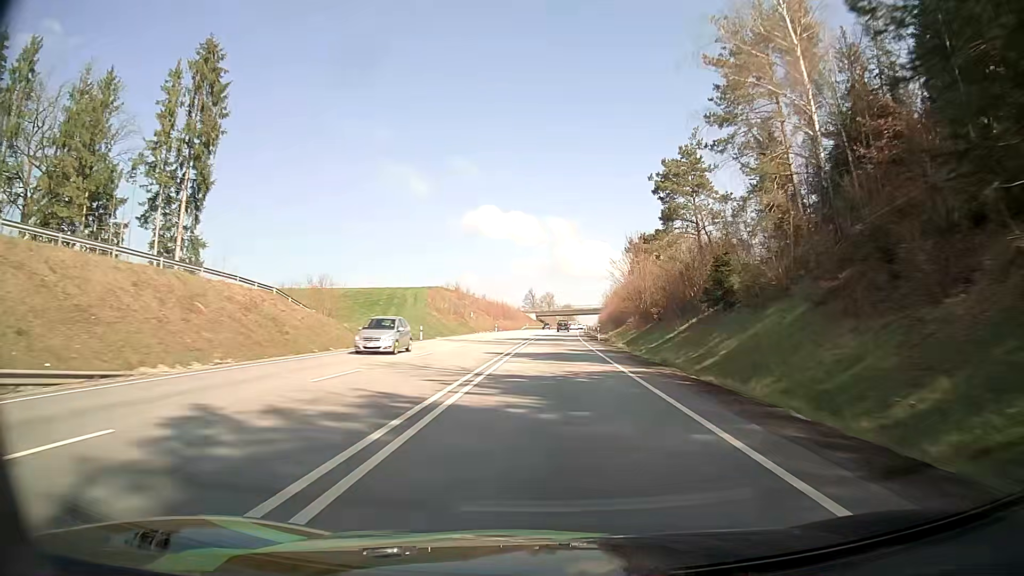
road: primary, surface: asphalt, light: Day
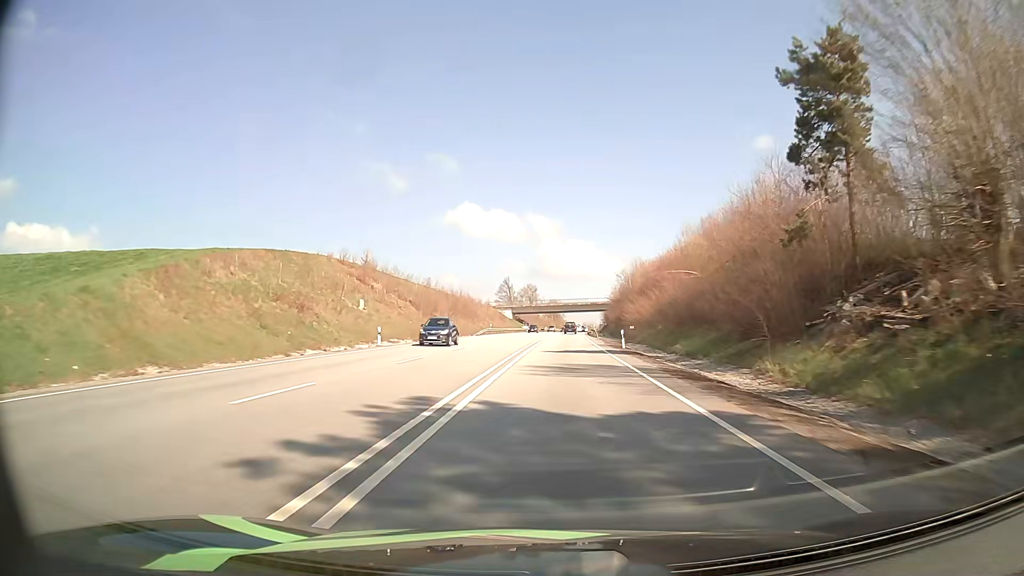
(+0.5, +64.1) m; +1°
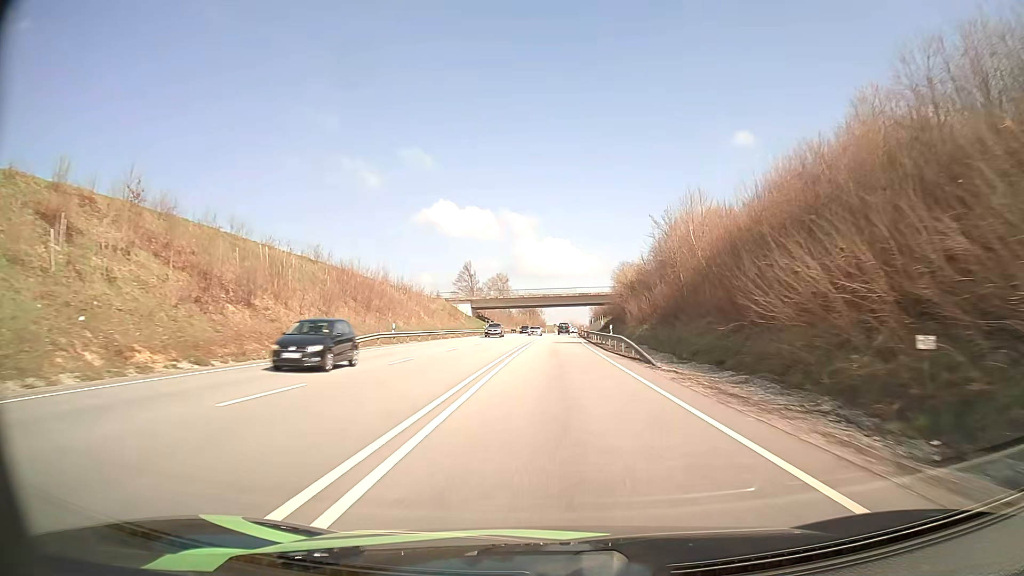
(+0.8, +47.8) m; +2°
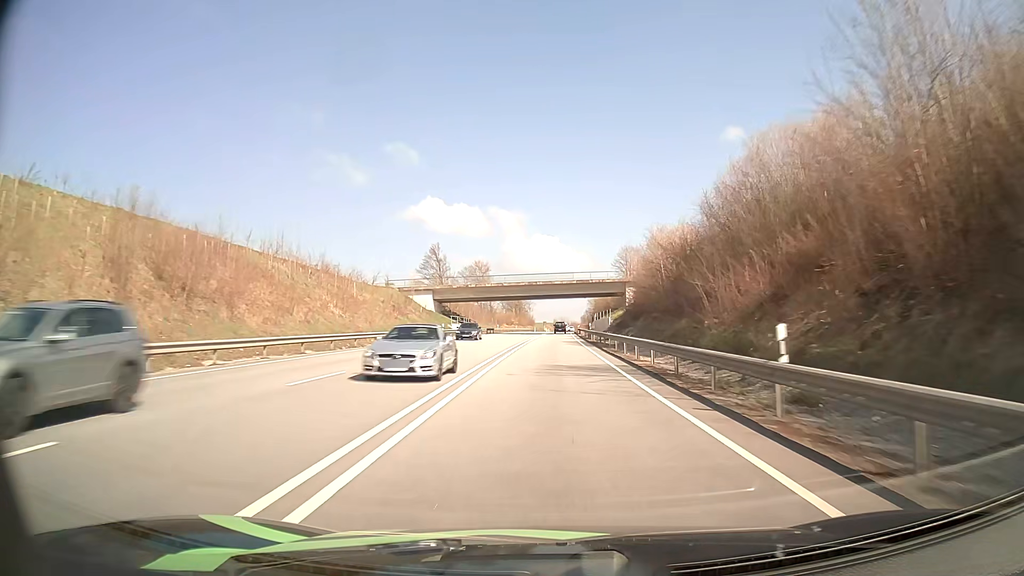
(+0.3, +31.9) m; +1°
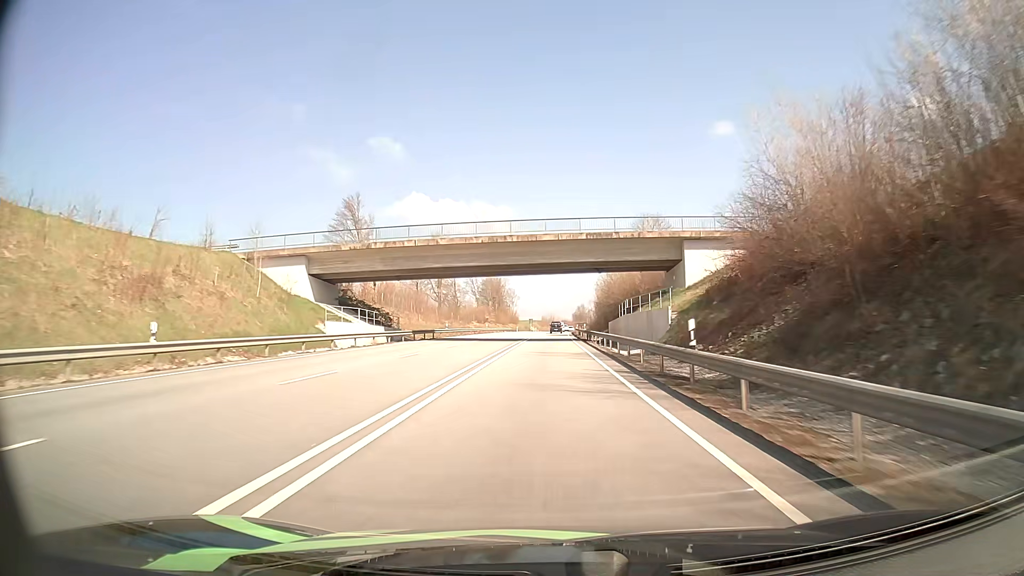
(+0.4, +47.5) m; +1°
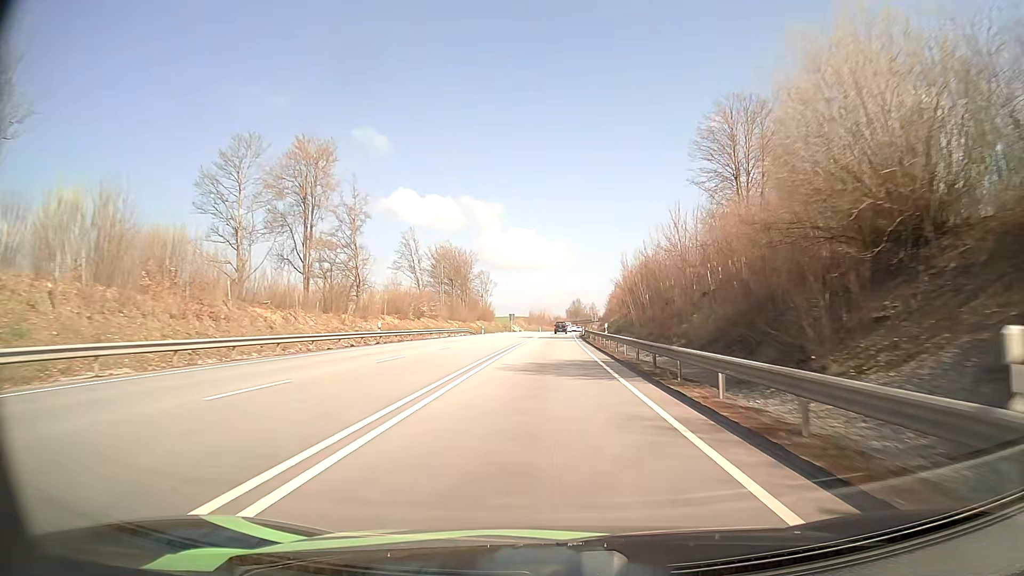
(+0.5, +63.0) m; +1°
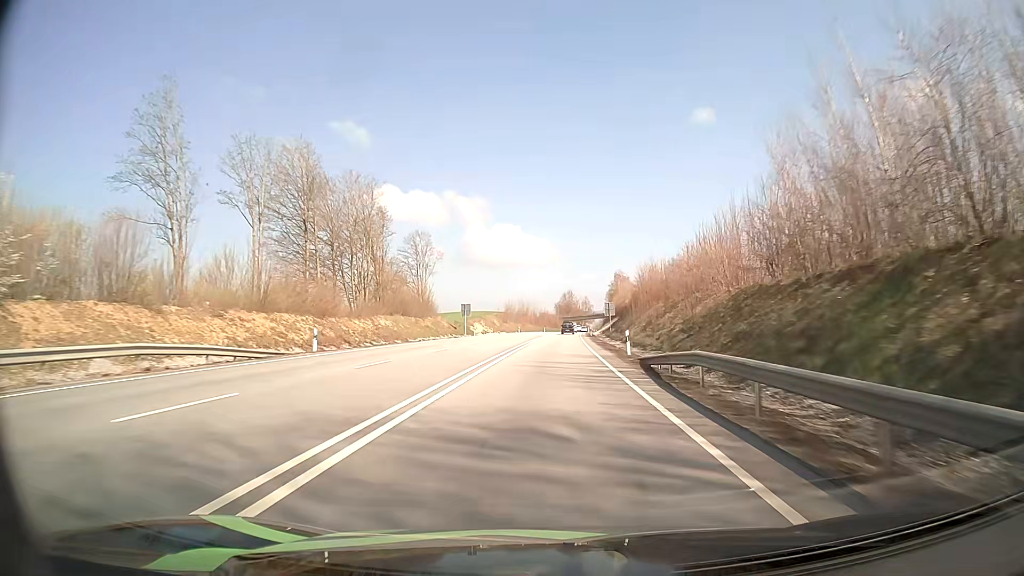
(+0.3, +62.4) m; +1°
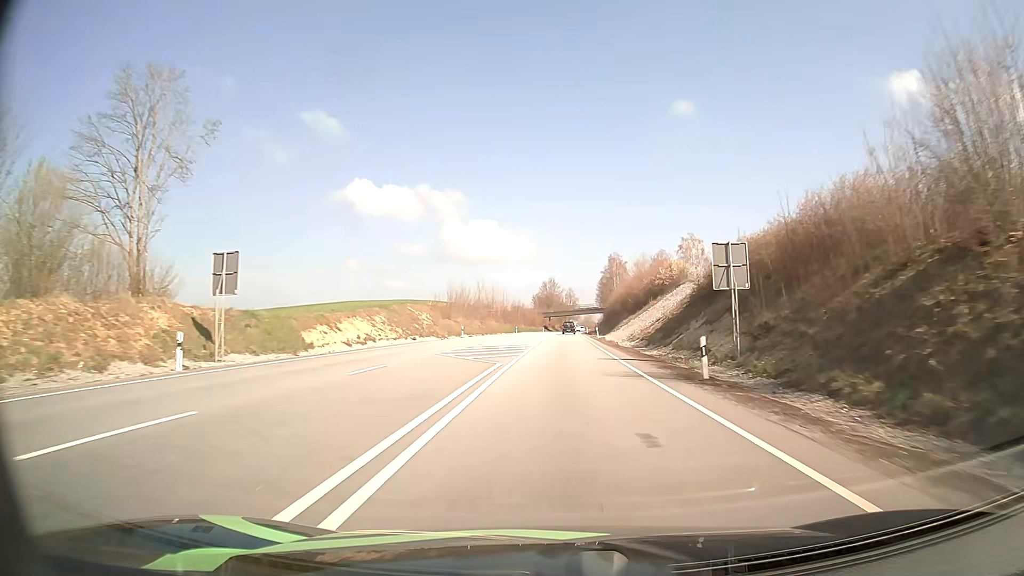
(+0.5, +62.2) m; +2°
(0, +10) (0, +20) (0, +30) (+1, +40) (+1, +50) (+1, +60) (+2, +70) (+2, +80) (+2, +90) (+3, +100) m
